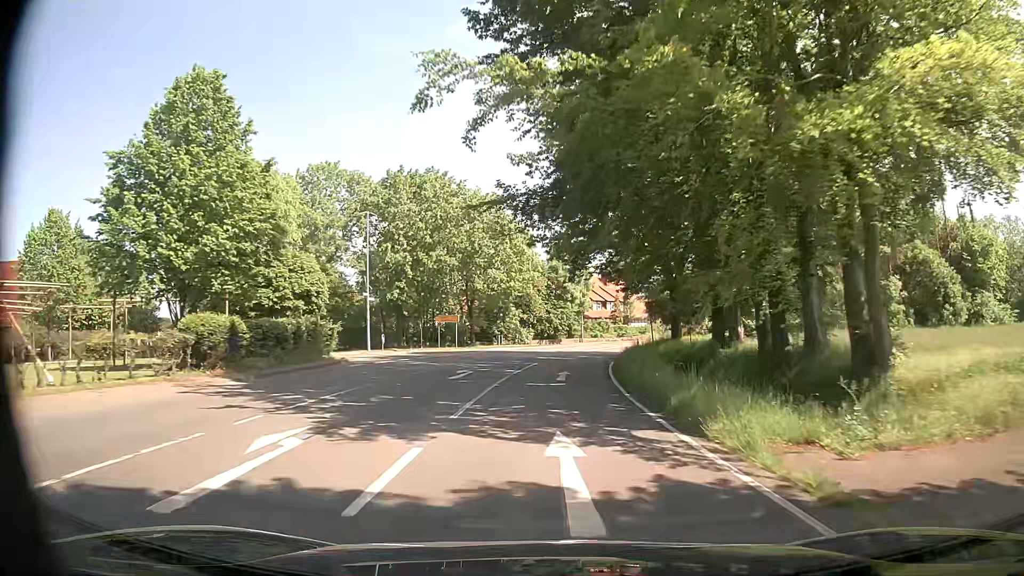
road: secondary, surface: asphalt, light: Day
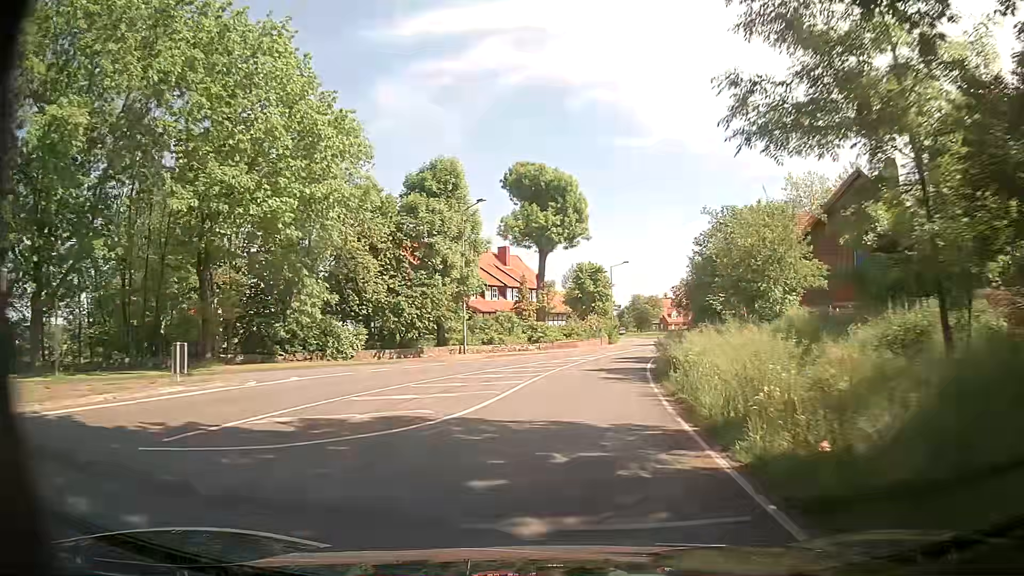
(+2.6, +40.3) m; +10°
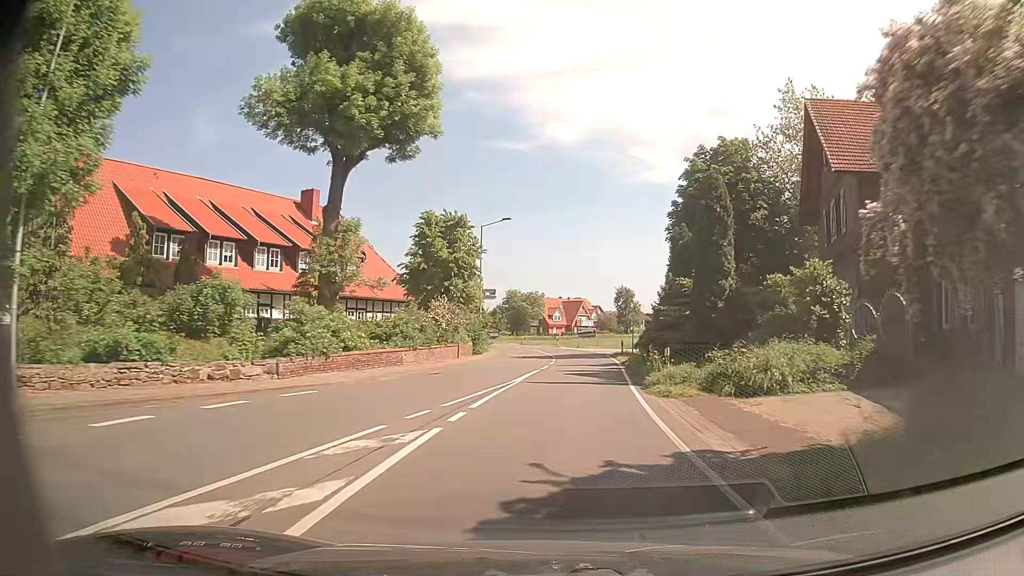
(+2.5, +31.9) m; +10°
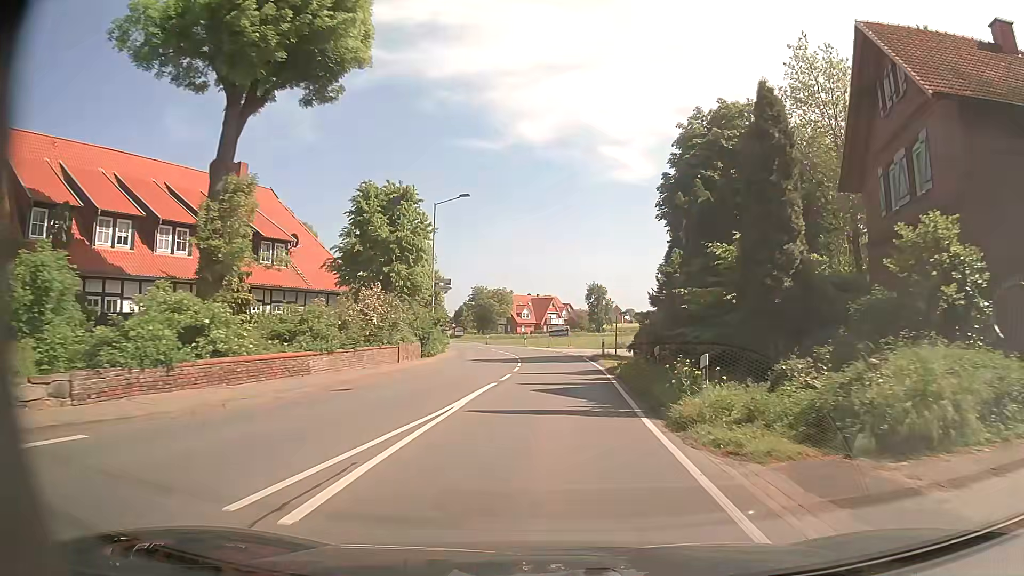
(+0.2, +7.9) m; +3°
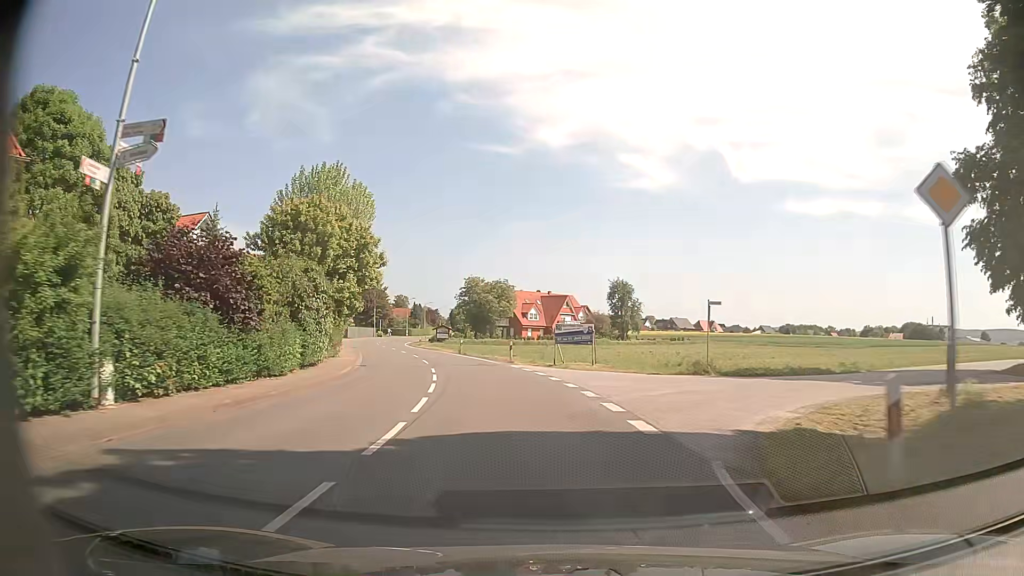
(+0.4, +31.6) m; -2°
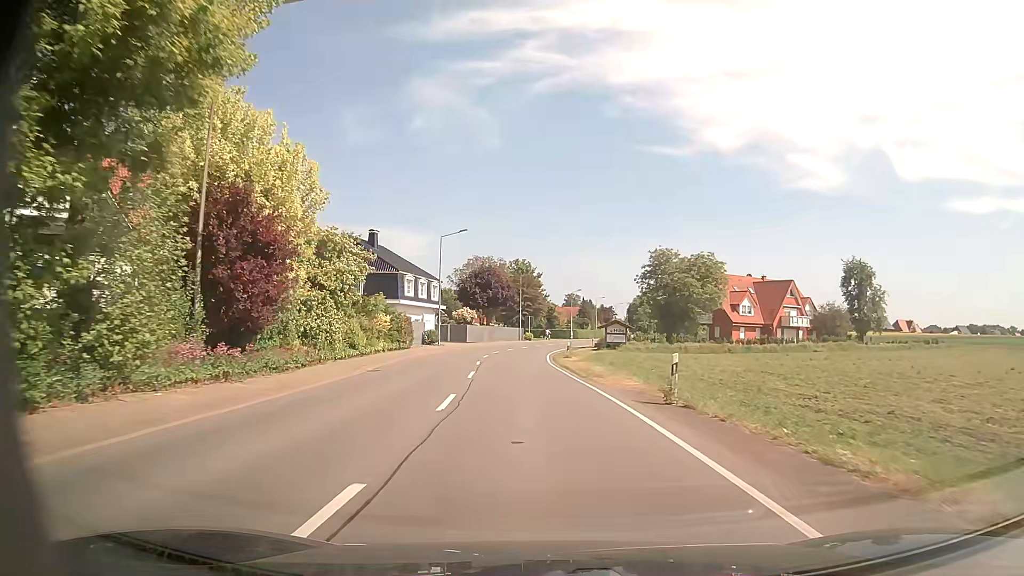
(-5.3, +39.4) m; -15°
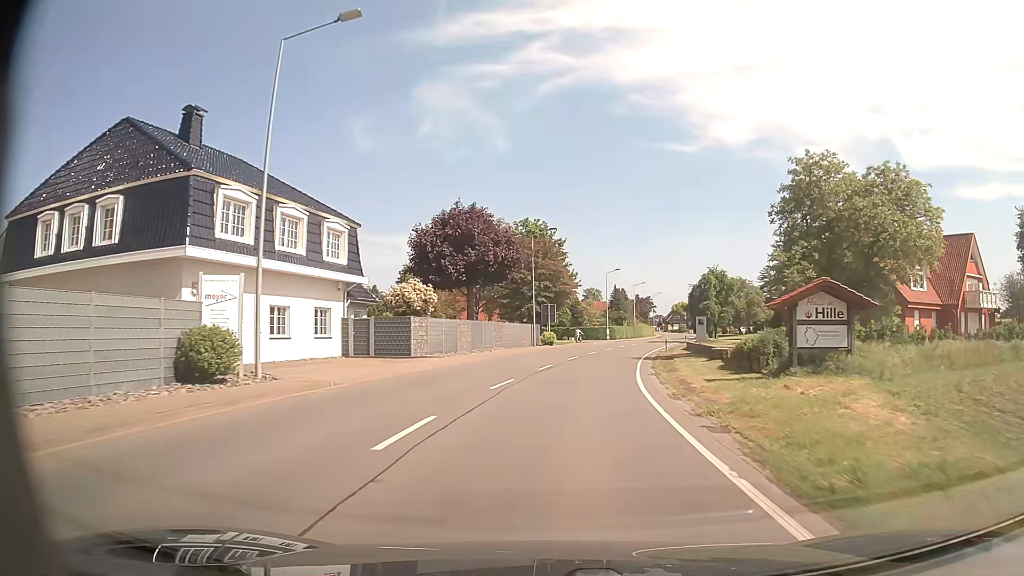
(-1.6, +40.3) m; -1°
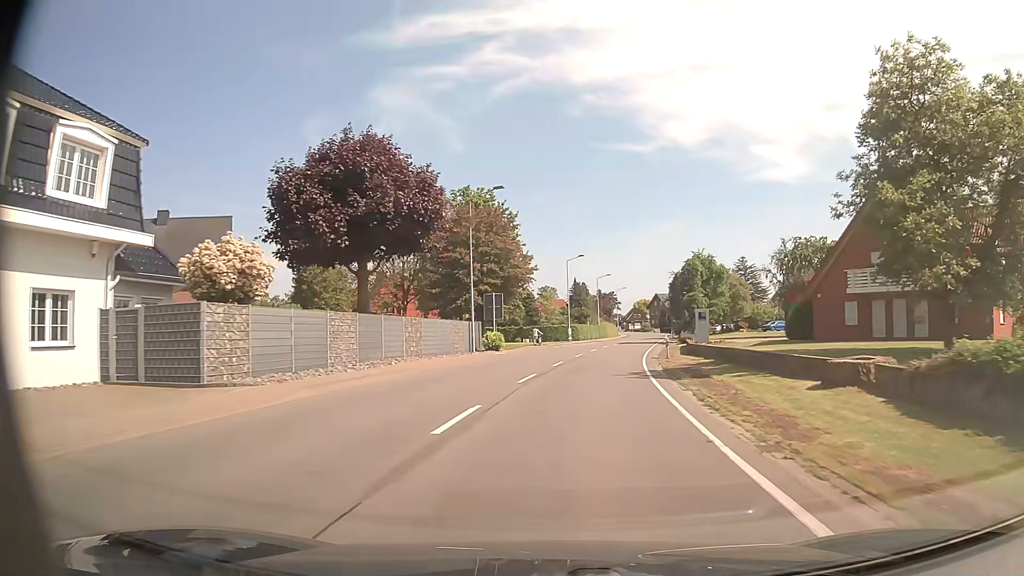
(+0.5, +16.3) m; +4°
(0, +10) (+1, +20) (+3, +30) (+4, +40) (+6, +50) (+8, +59) (+9, +69) (+11, +79) (+13, +89) (+15, +99) m
